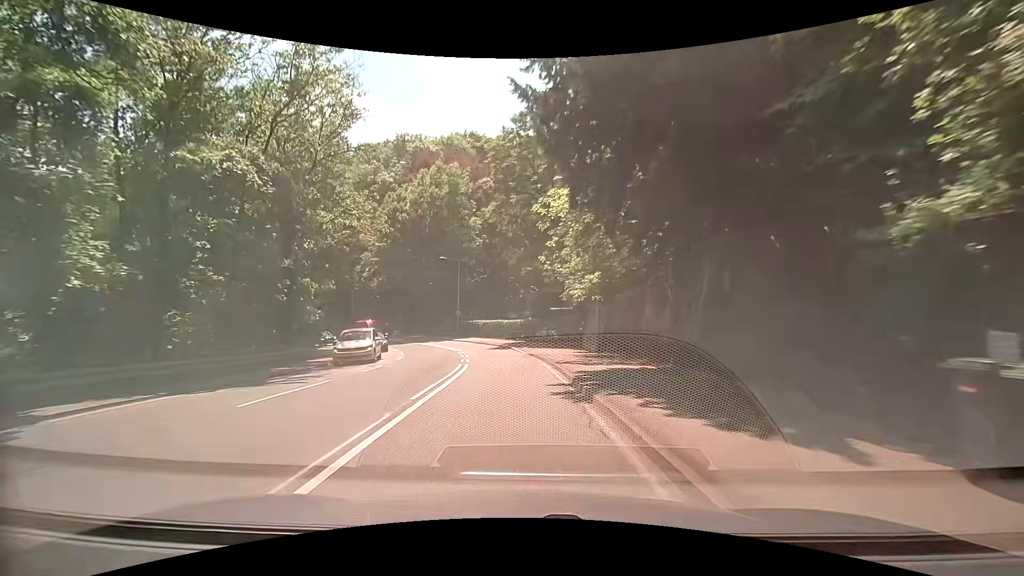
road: secondary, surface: asphalt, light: Day
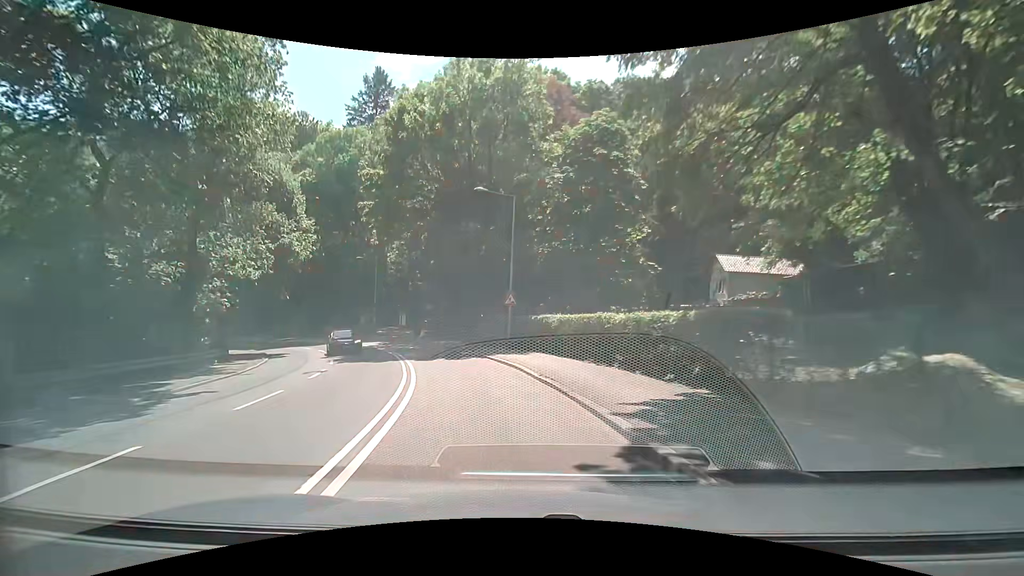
(-1.7, +26.7) m; -10°
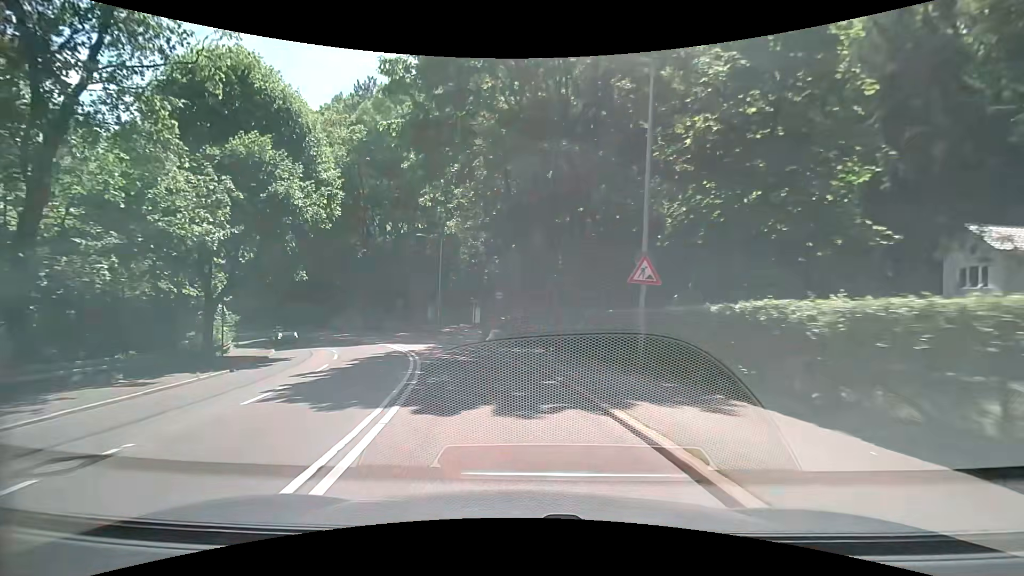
(-1.1, +13.1) m; -10°
(-1, +10) (-3, +20) (-6, +29) (-10, +38) (-16, +47) (-22, +54) (-29, +61) (-38, +67) (-47, +71) (-56, +75) m
